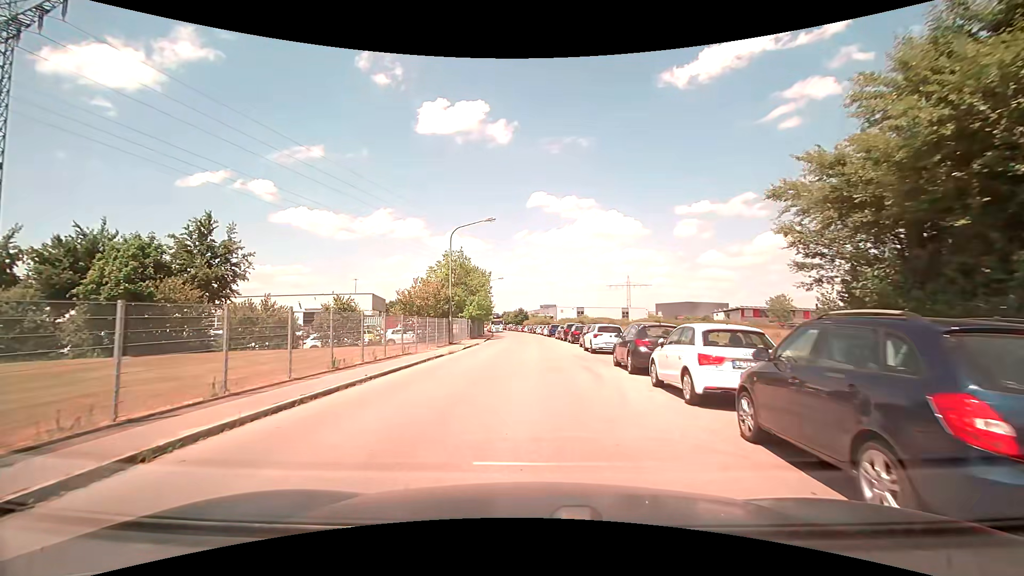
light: Day
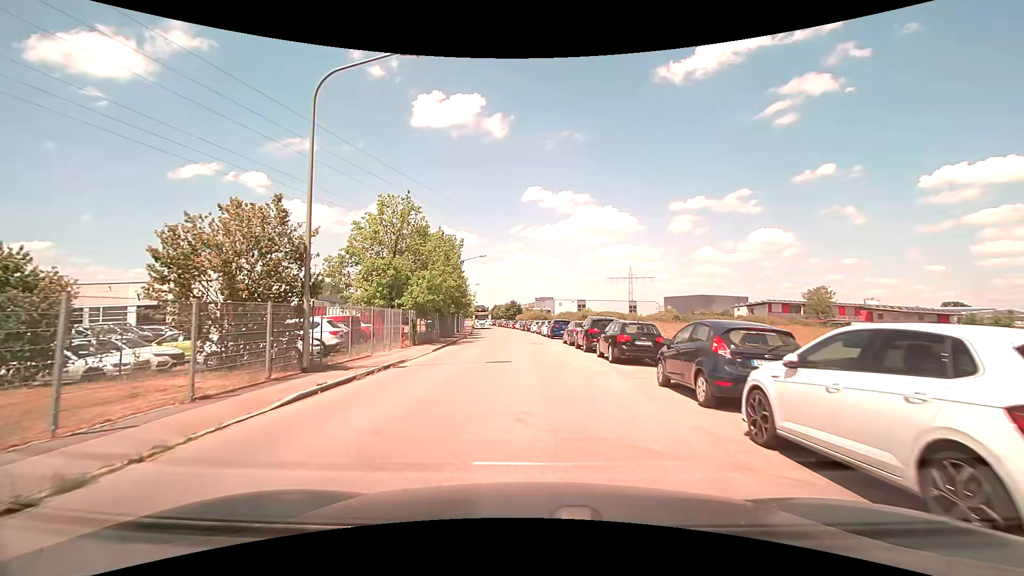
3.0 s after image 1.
(-0.1, +21.3) m; +1°
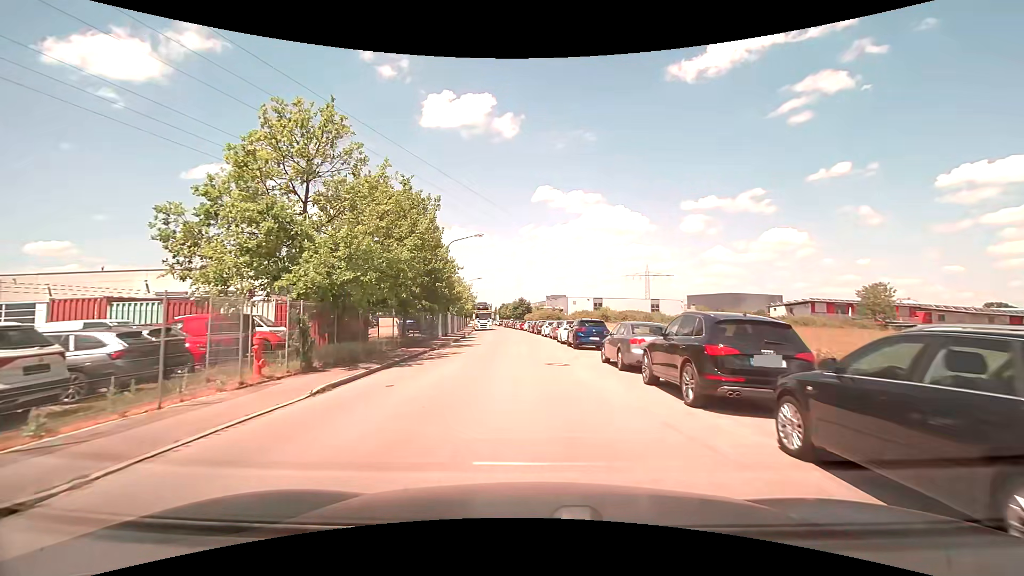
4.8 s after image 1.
(-0.2, +13.9) m; -1°
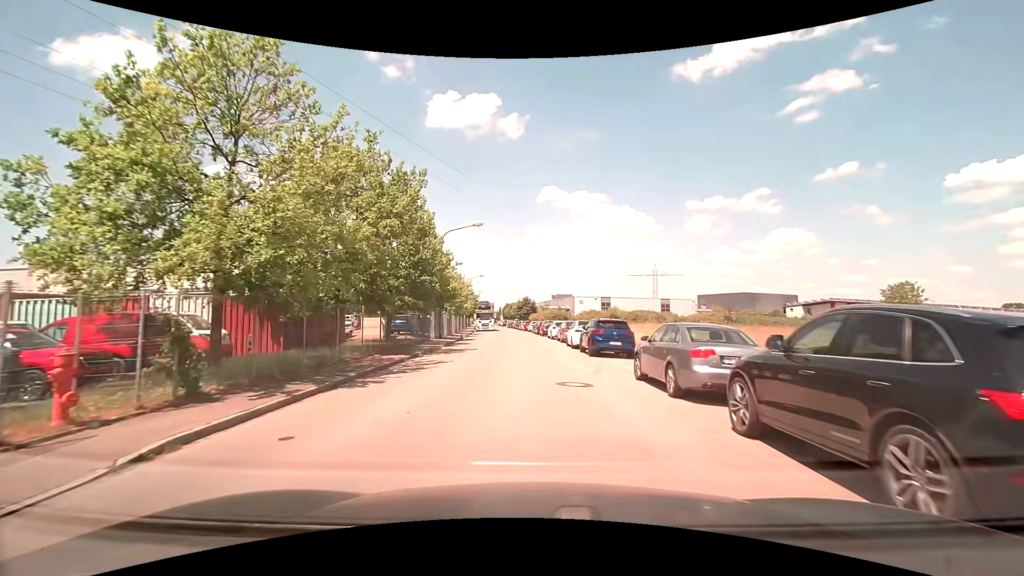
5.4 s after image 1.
(-0.1, +4.8) m; -1°
